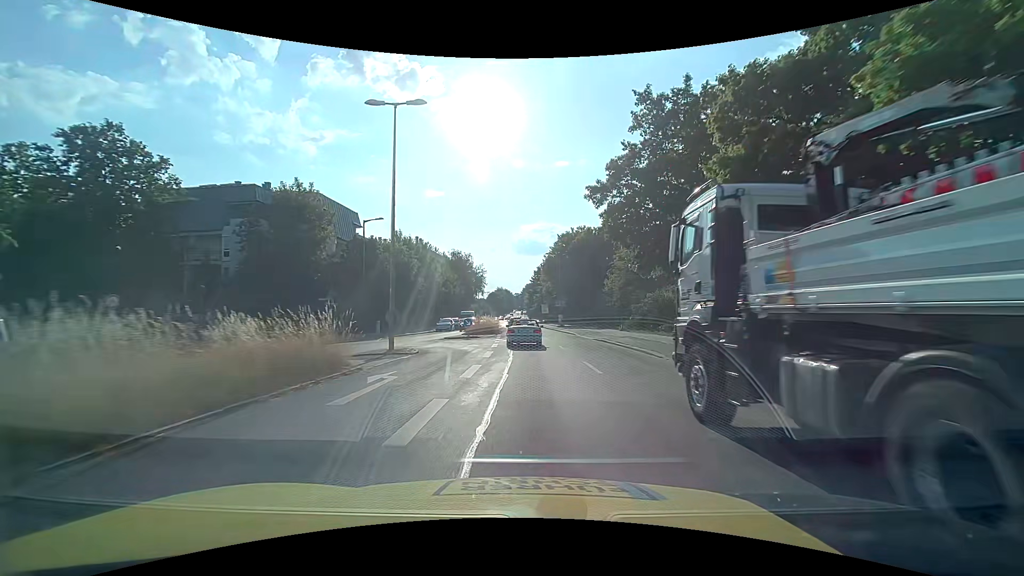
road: secondary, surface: asphalt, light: Day
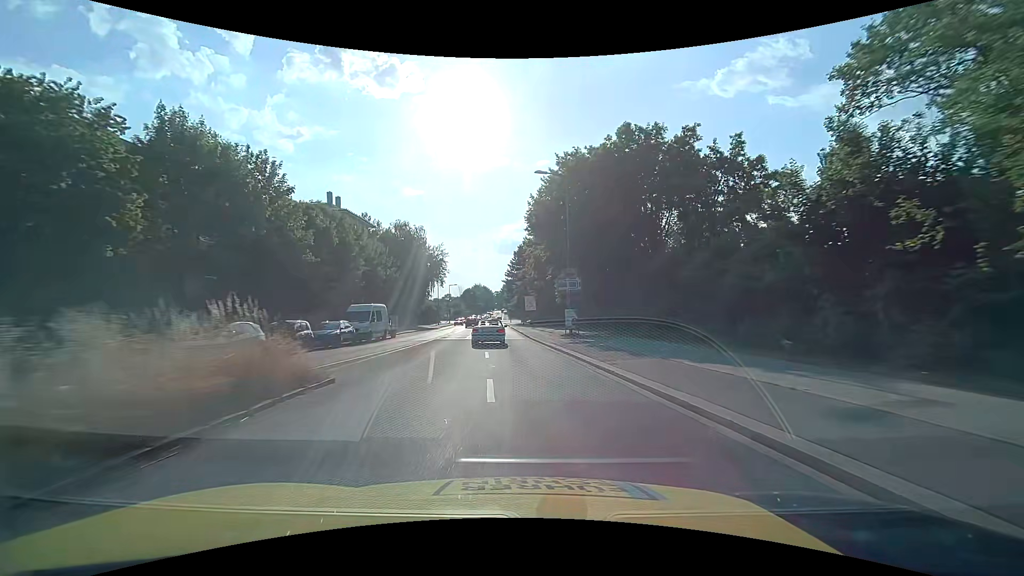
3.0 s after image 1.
(+1.0, +40.8) m; +2°
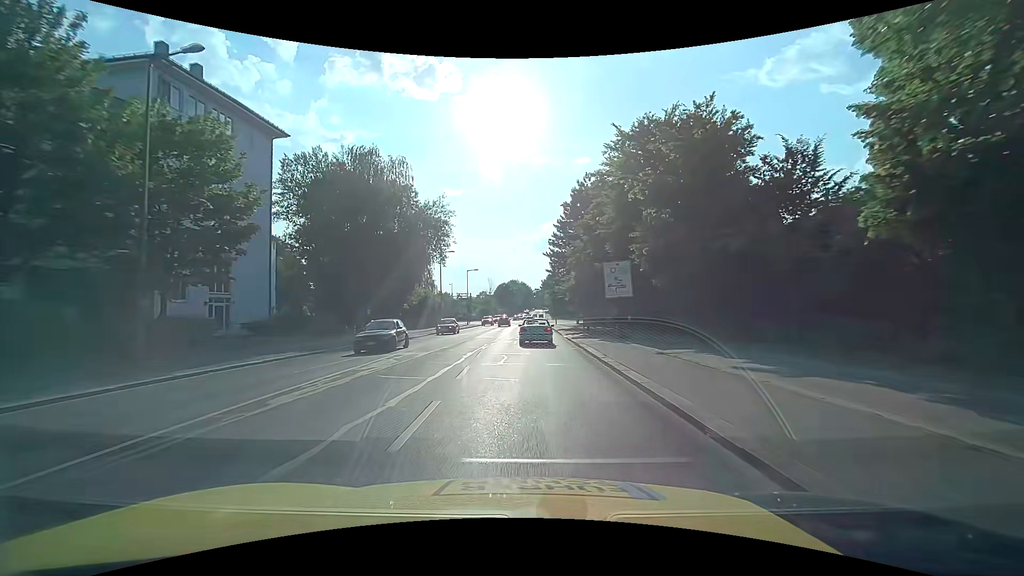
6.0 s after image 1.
(-2.1, +42.2) m; -5°
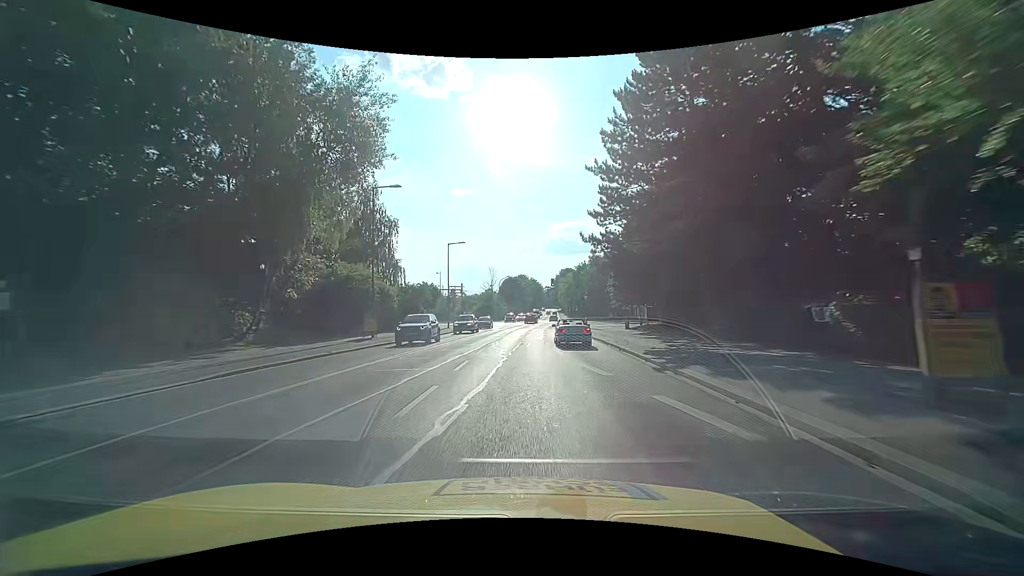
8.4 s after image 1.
(0.0, +34.3) m; -1°
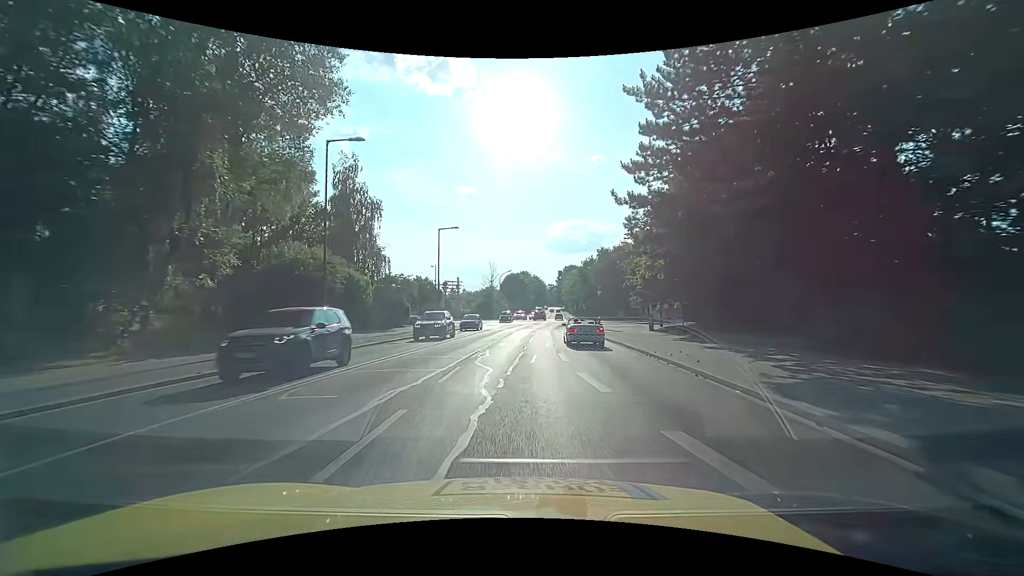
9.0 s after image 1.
(0.0, +8.7) m; 0°
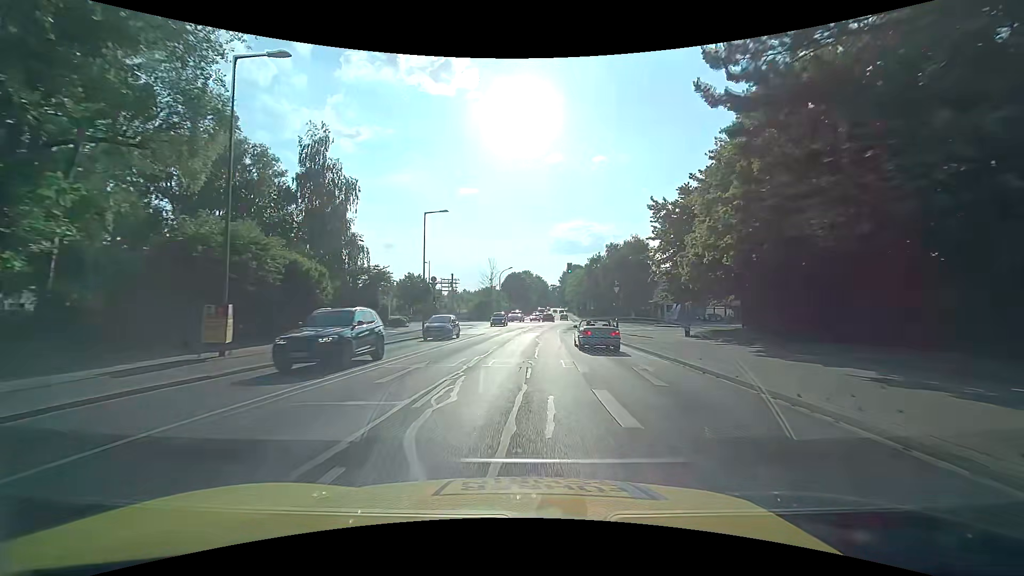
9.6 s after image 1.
(0.0, +8.7) m; 0°
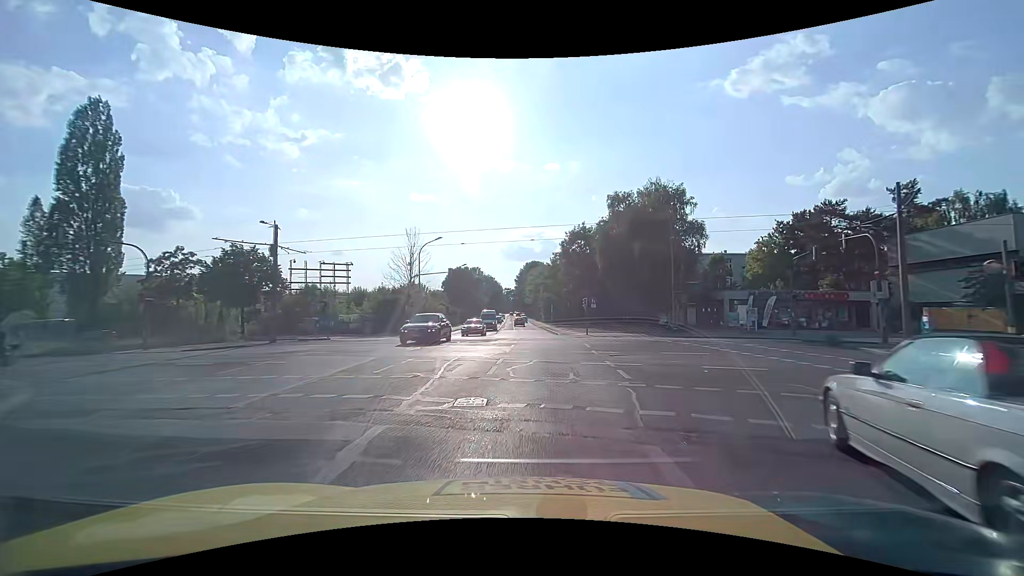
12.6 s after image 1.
(+1.4, +42.6) m; +5°
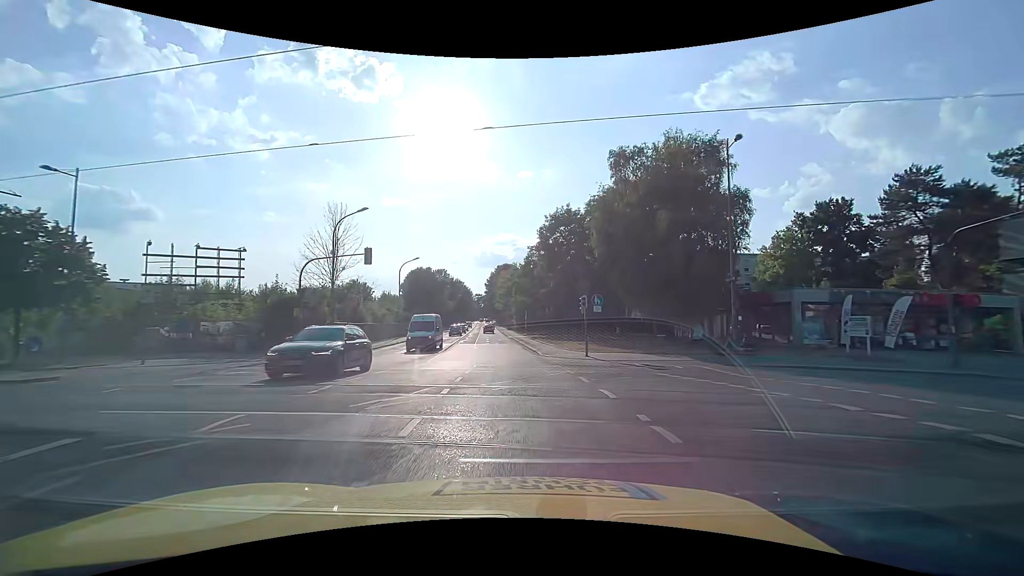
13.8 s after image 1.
(+0.7, +17.2) m; +4°
(0, +10) (-1, +20) (-1, +30) (-2, +40) (-2, +50) (-3, +60) (-4, +70) (-5, +80) (-6, +90) (-6, +100) m
